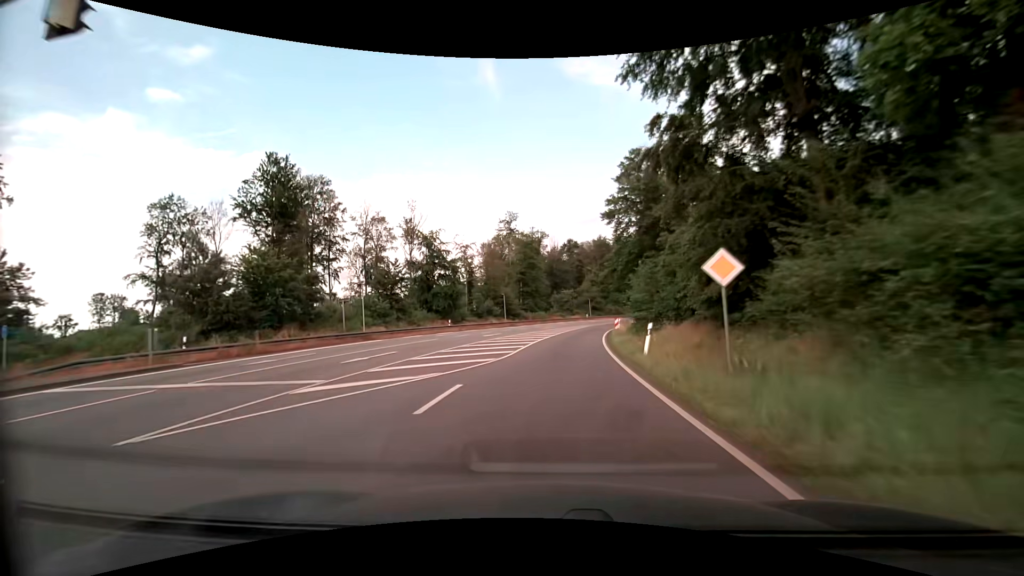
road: primary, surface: asphalt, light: Day
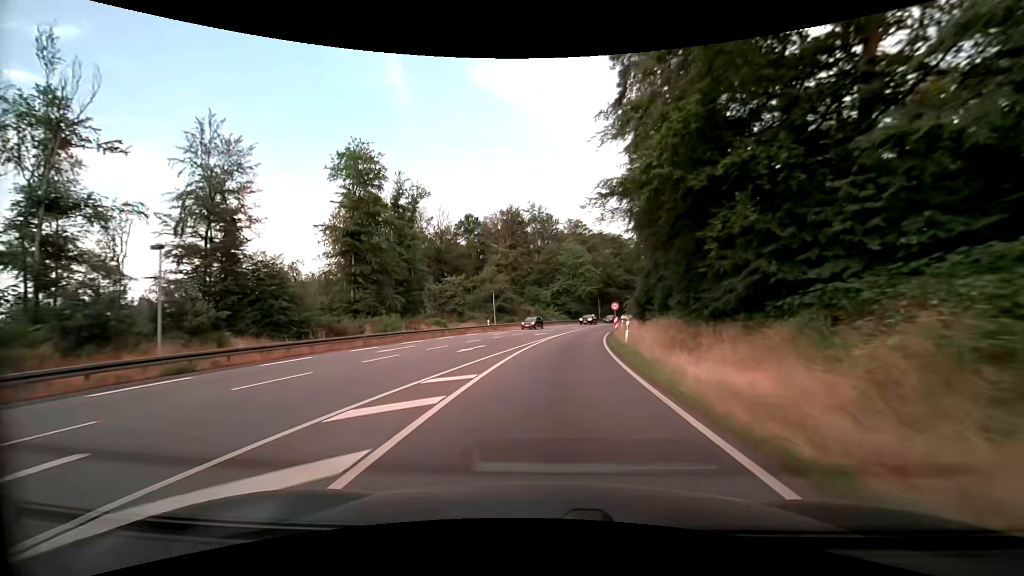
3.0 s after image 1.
(+5.0, +53.1) m; +10°
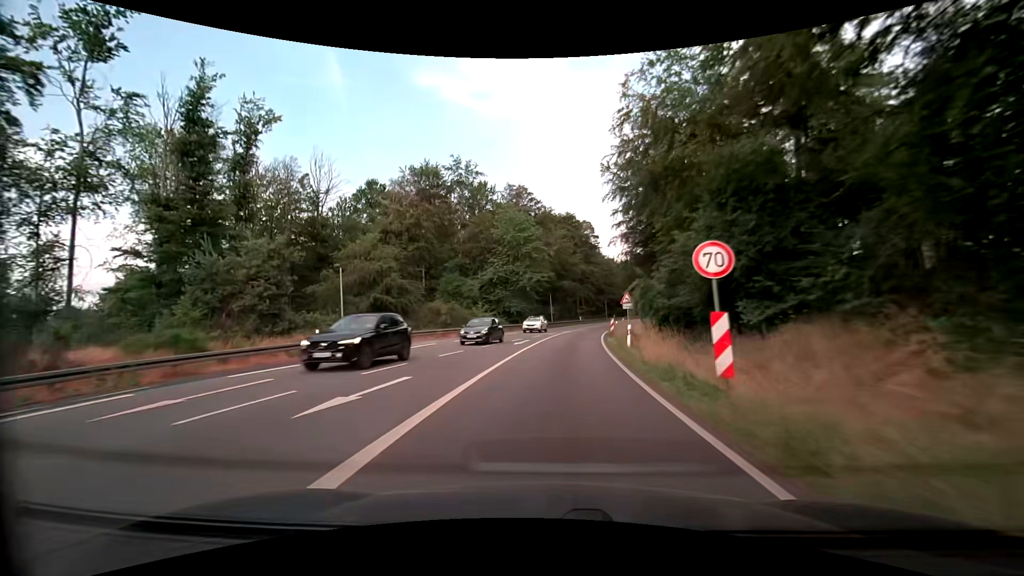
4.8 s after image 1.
(+2.1, +32.6) m; +7°
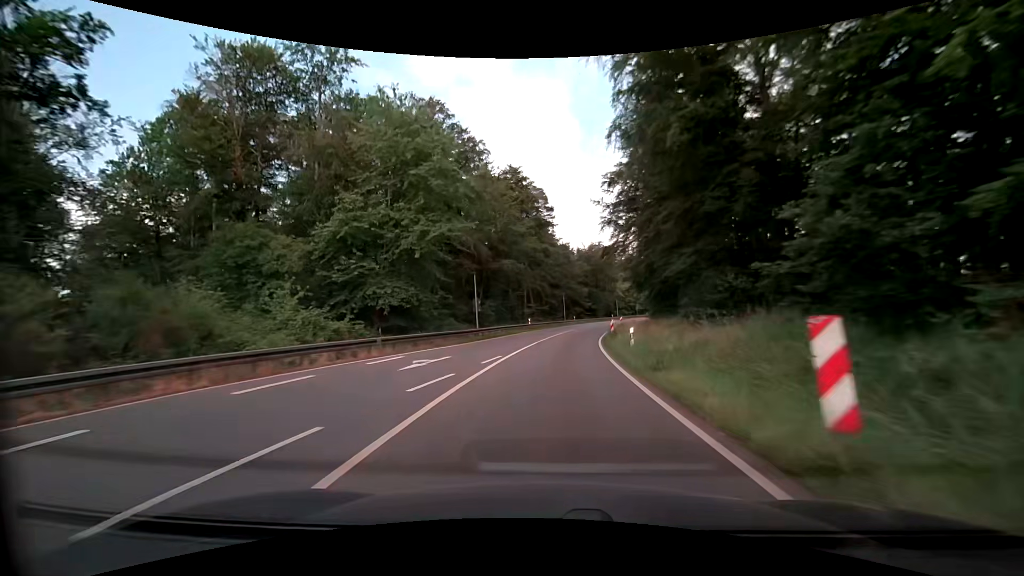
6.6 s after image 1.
(+1.7, +33.1) m; +6°
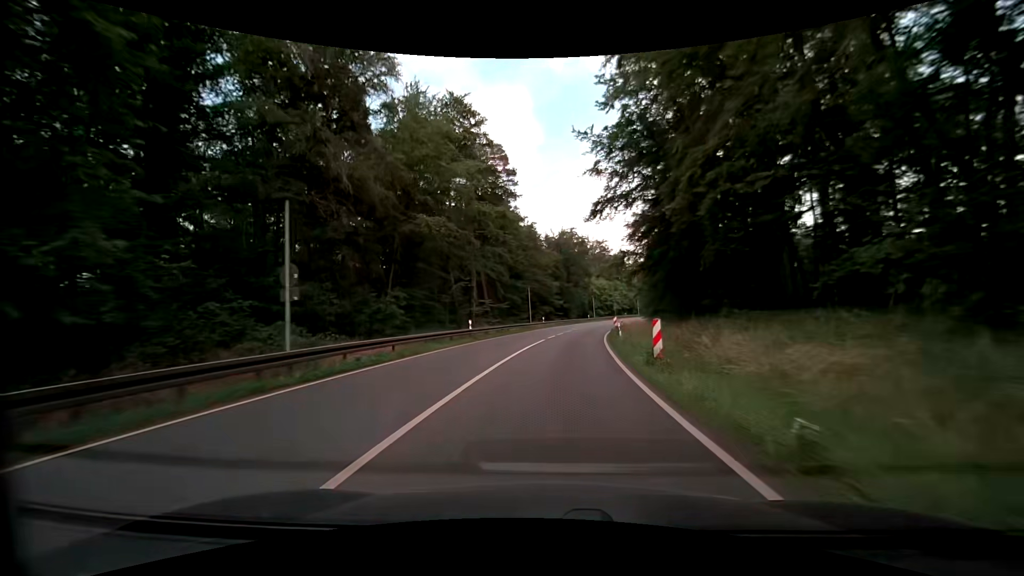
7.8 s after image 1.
(+0.7, +22.3) m; +4°
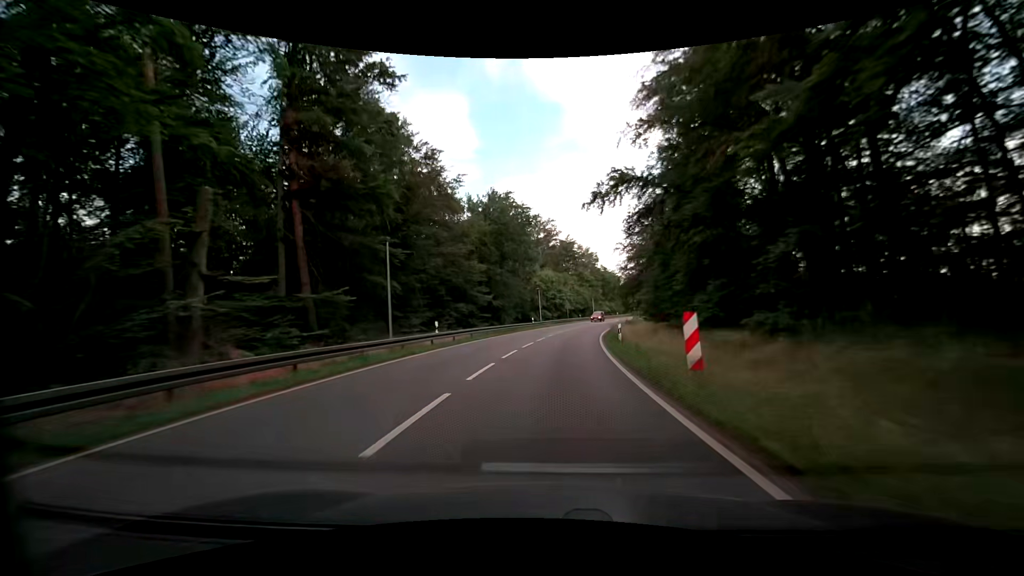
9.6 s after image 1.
(+1.8, +33.8) m; +7°
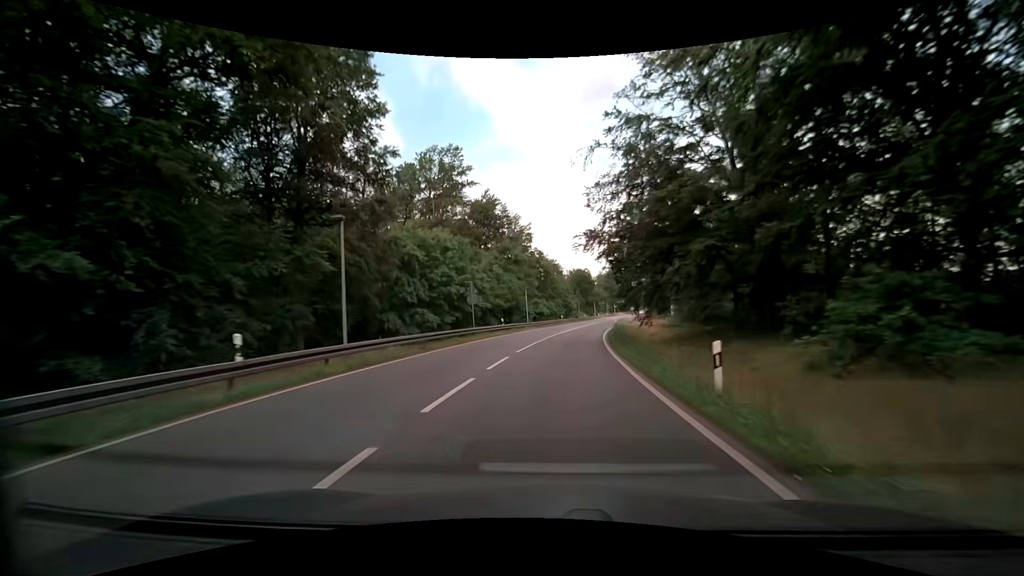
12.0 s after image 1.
(+3.5, +45.5) m; +8°
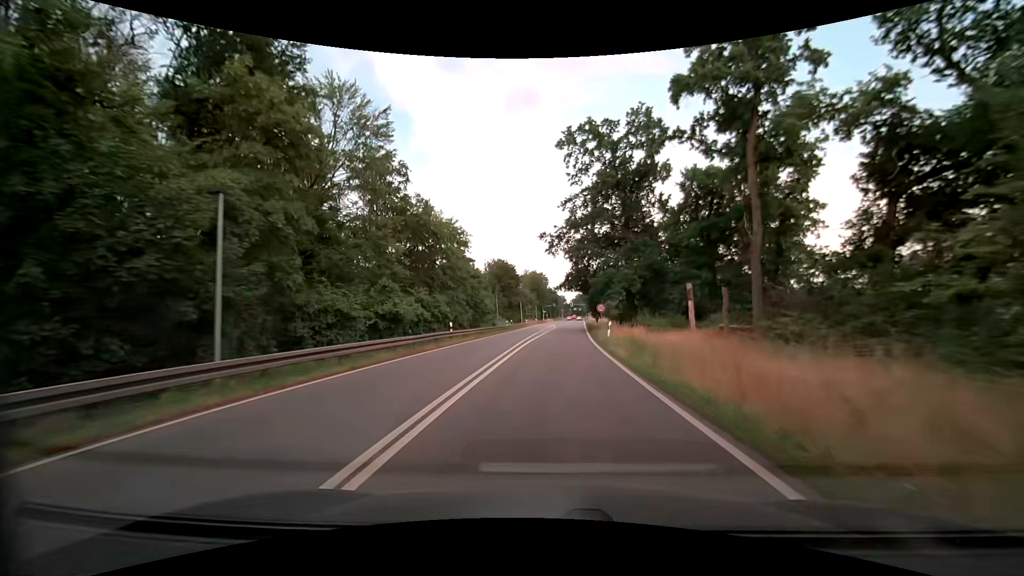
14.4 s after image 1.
(+3.6, +45.6) m; +9°
(0, +10) (0, +20) (+1, +30) (+1, +40) (+2, +50) (+2, +60) (+2, +70) (+2, +80) (+2, +90) (+3, +100) m
